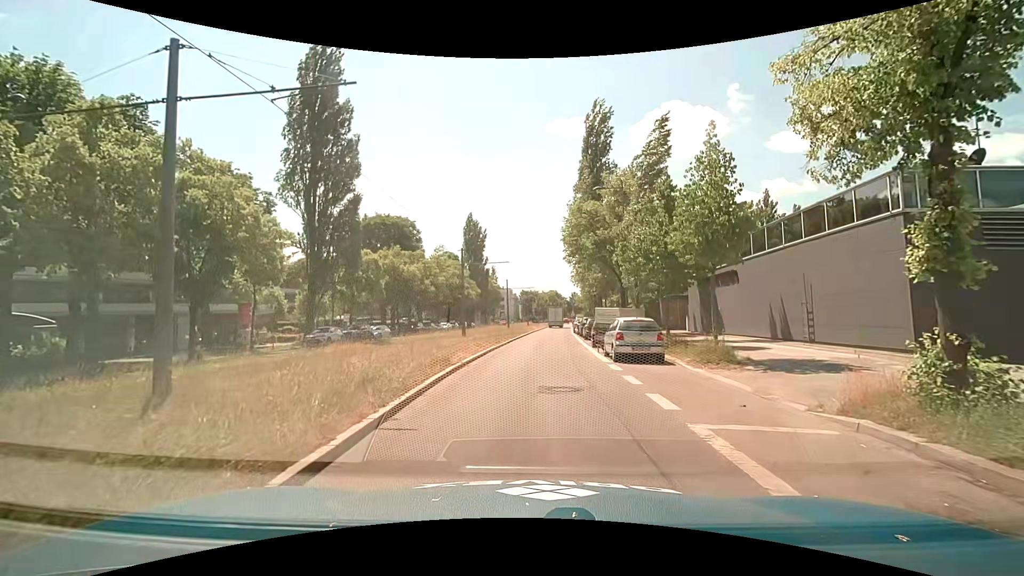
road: secondary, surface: asphalt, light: Day
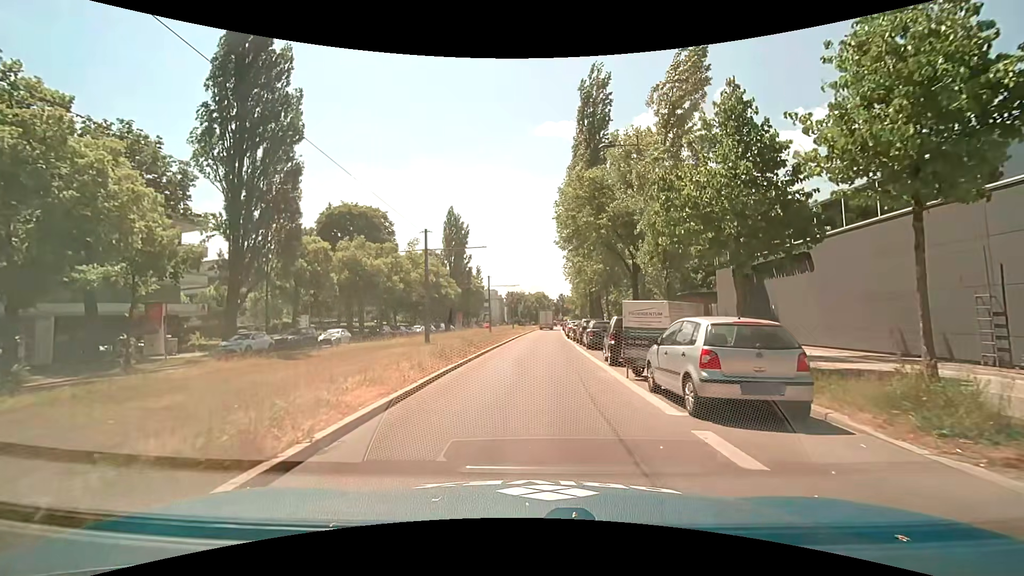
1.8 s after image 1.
(+0.1, +9.2) m; +1°
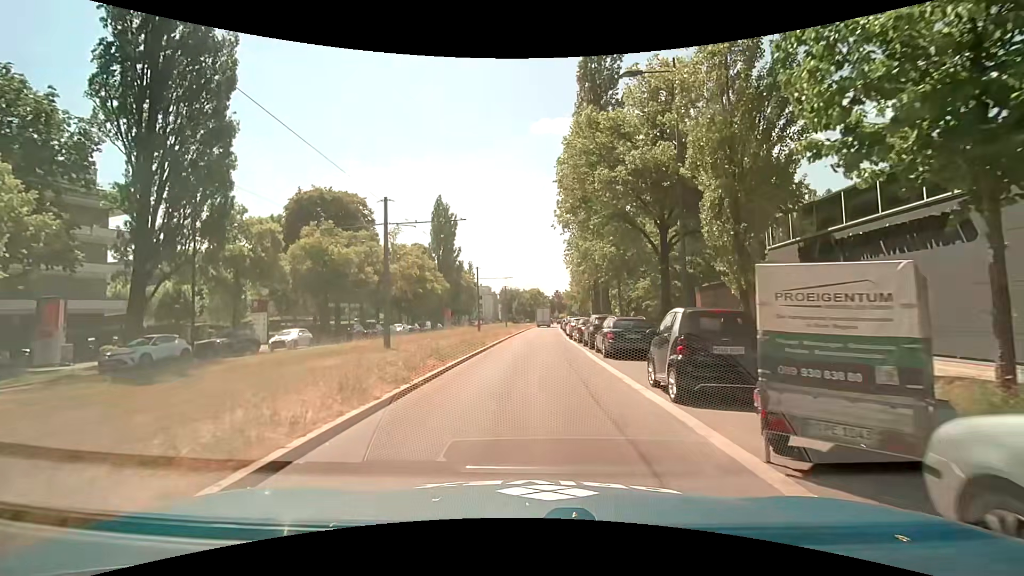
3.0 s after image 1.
(+0.1, +7.6) m; +1°
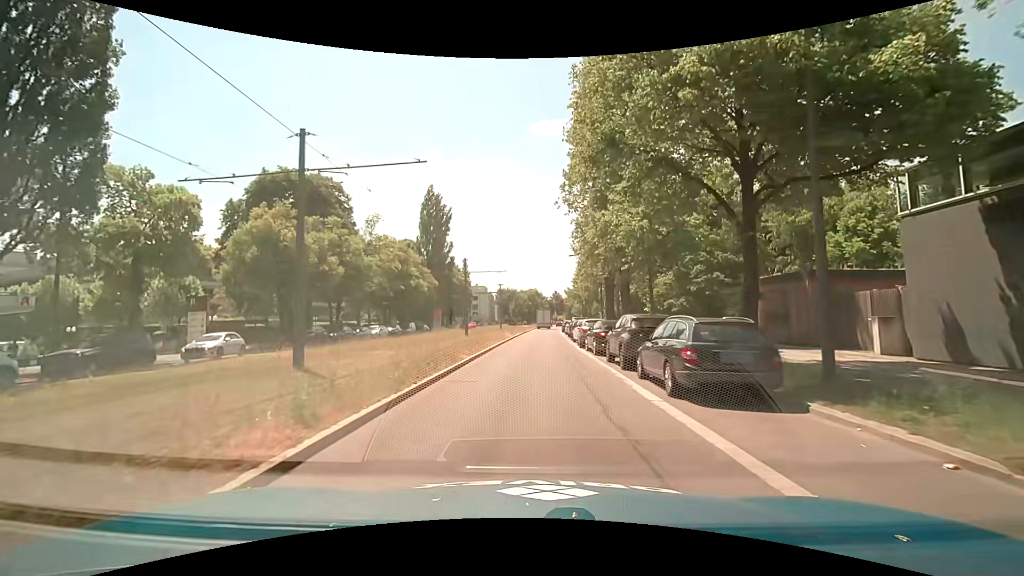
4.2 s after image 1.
(0.0, +8.6) m; +1°
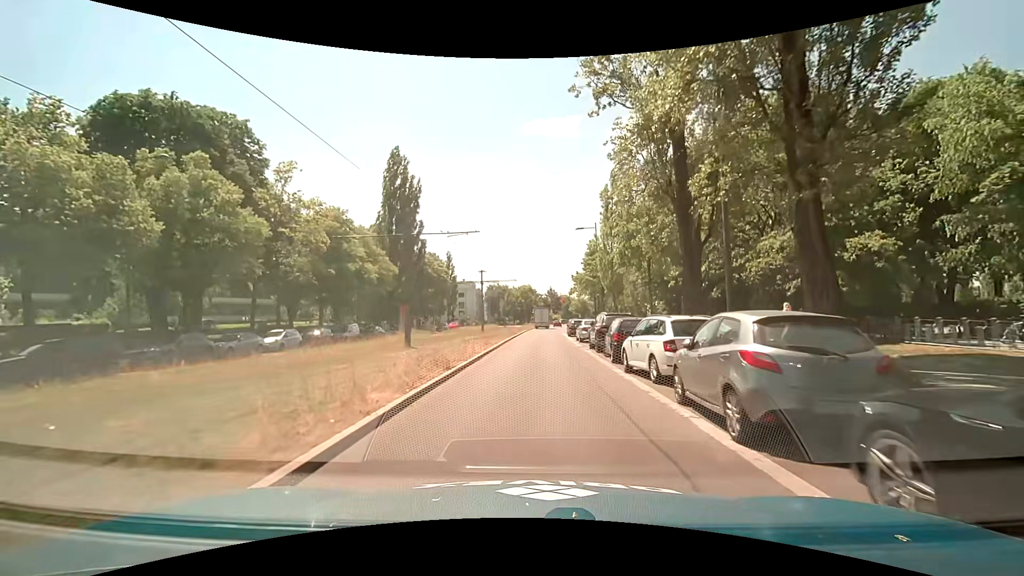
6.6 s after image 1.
(0.0, +19.7) m; 0°
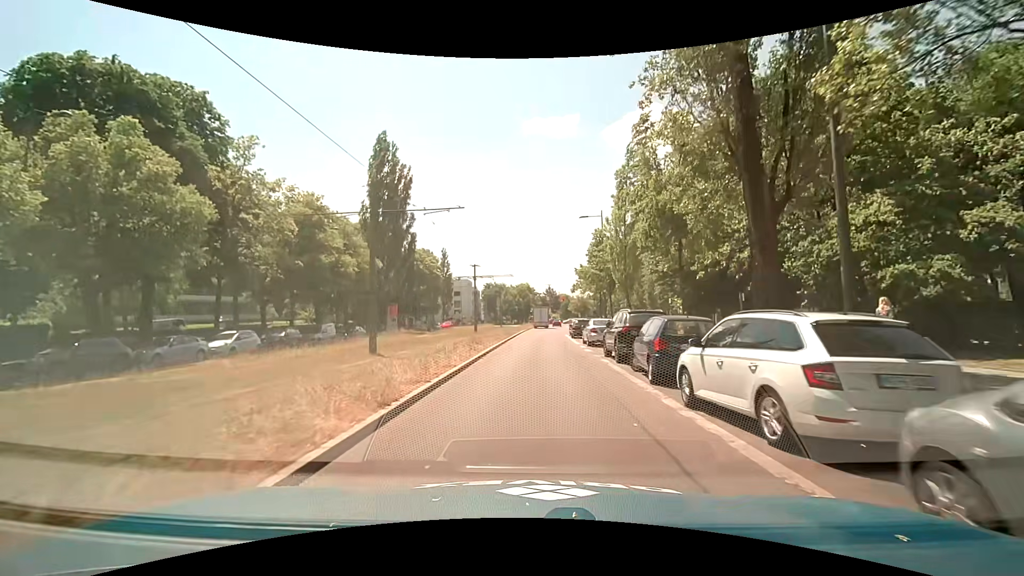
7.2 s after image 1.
(0.0, +5.3) m; 0°
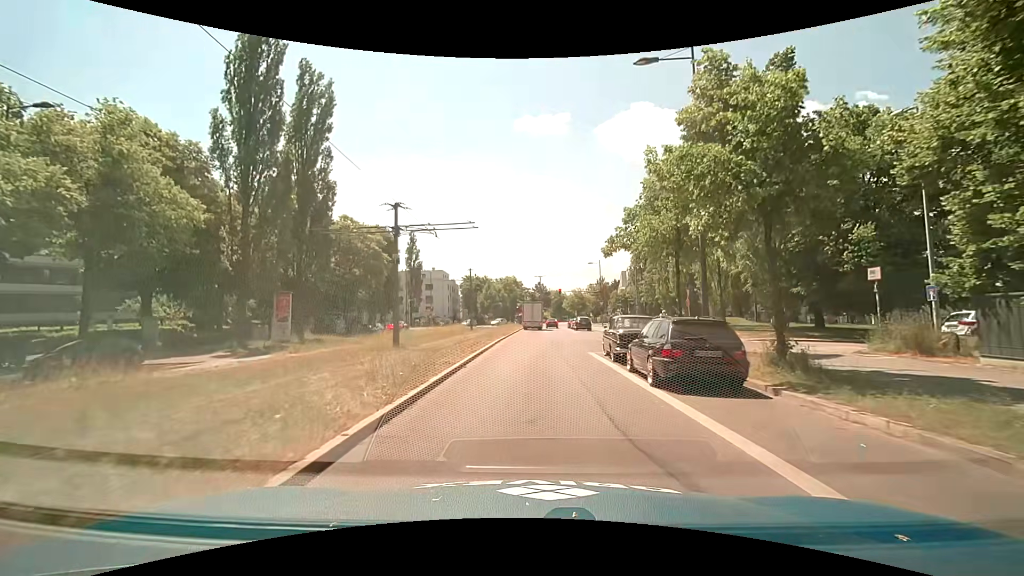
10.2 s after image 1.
(+0.3, +26.6) m; +2°
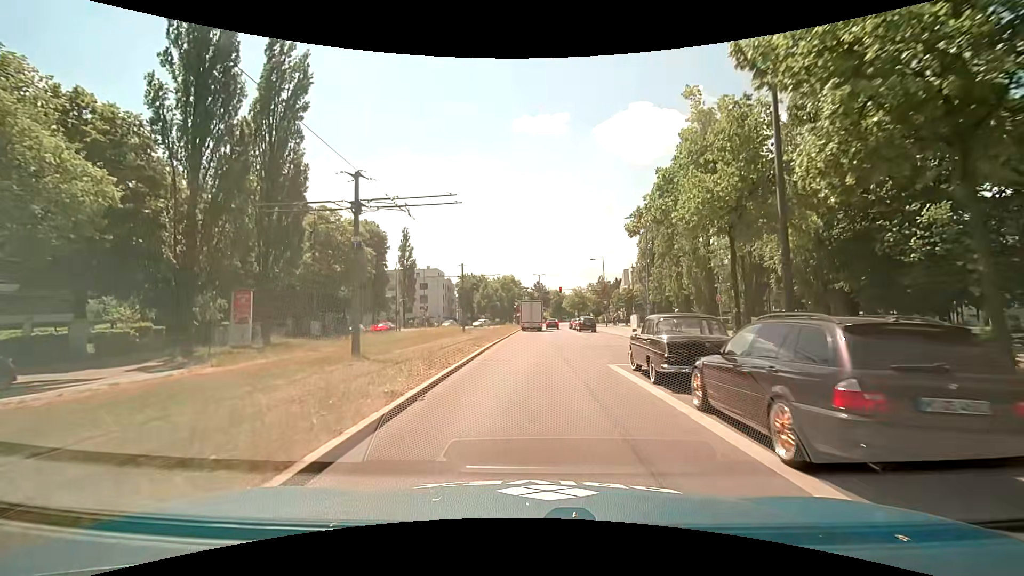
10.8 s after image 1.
(0.0, +5.3) m; +1°
